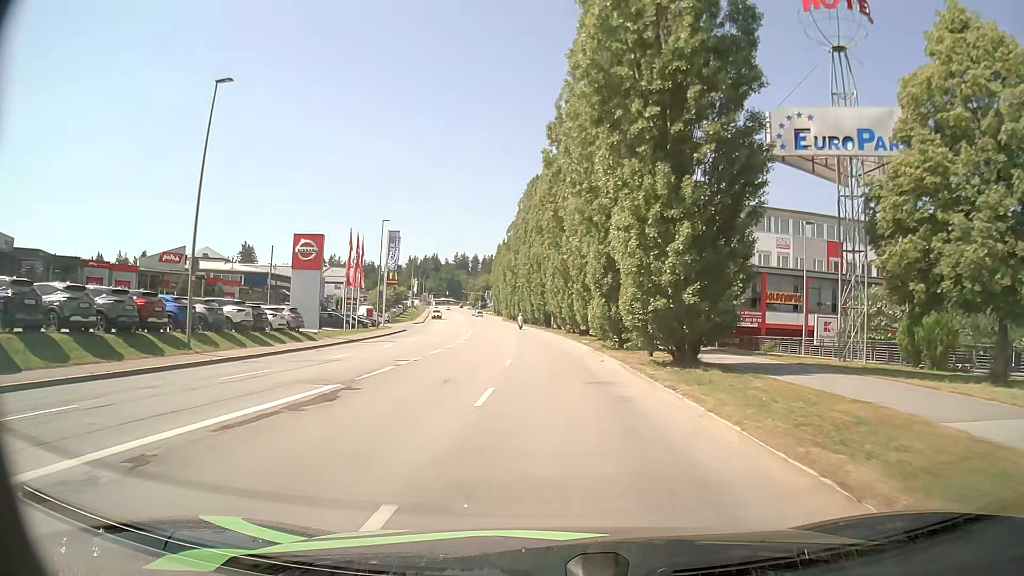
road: tertiary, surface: asphalt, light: Day
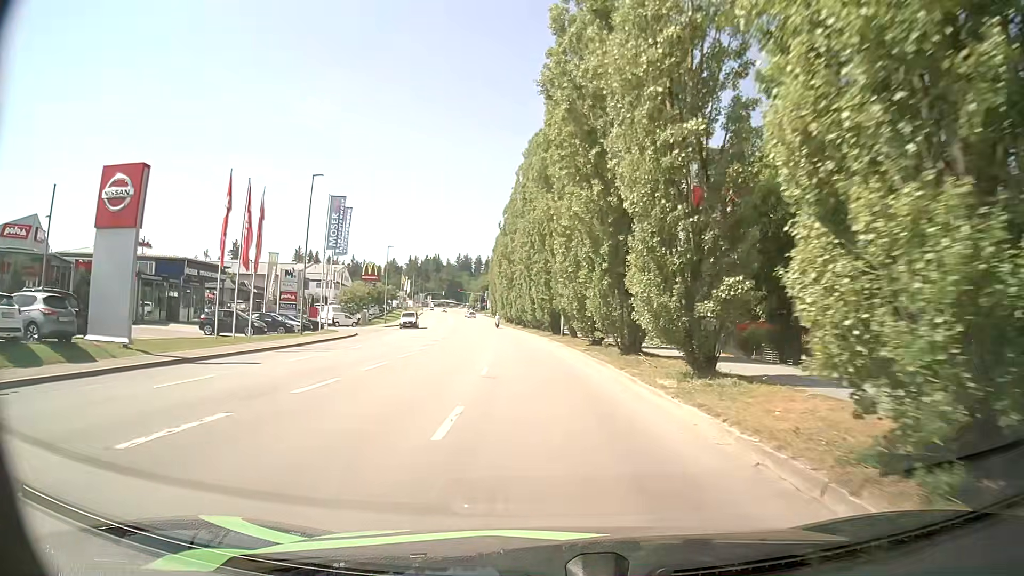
(-0.2, +21.3) m; -1°
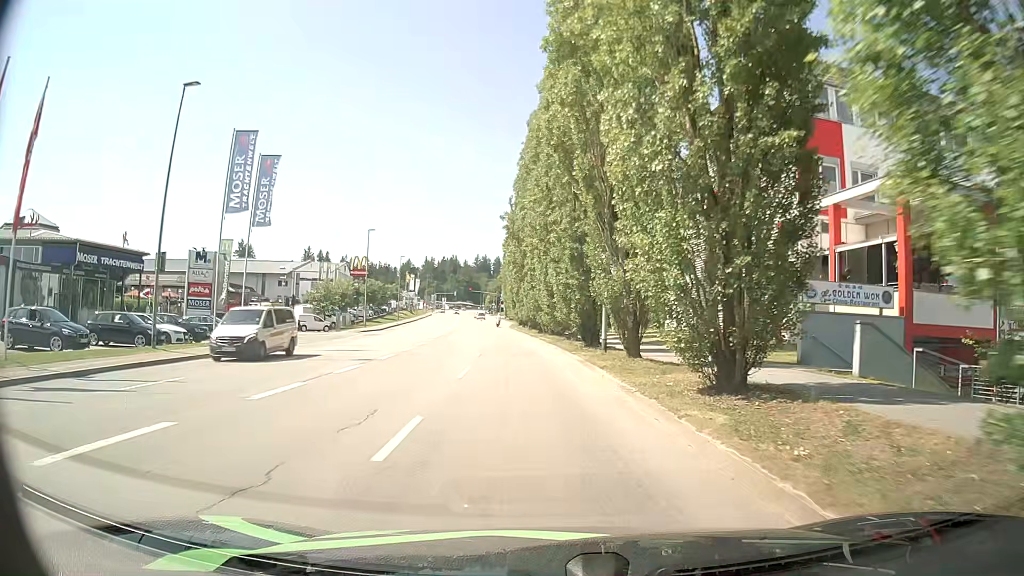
(+0.1, +19.1) m; -1°
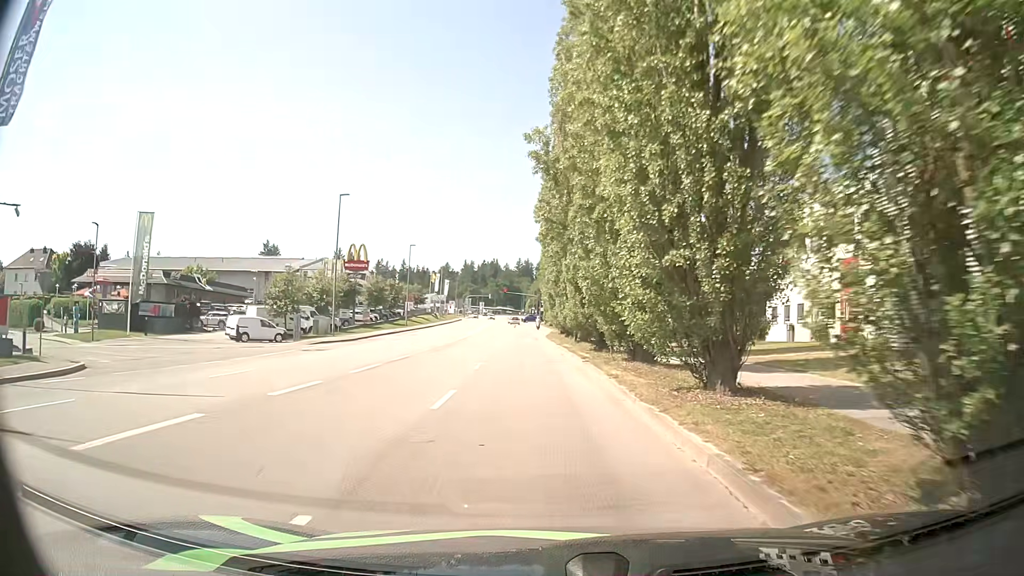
(-0.8, +23.2) m; -4°
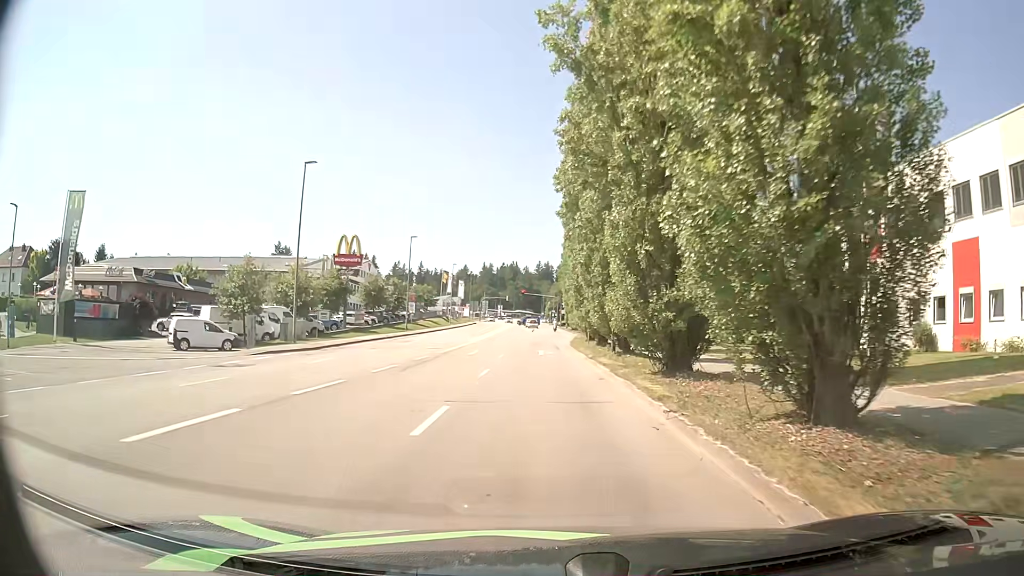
(-0.4, +11.5) m; -2°
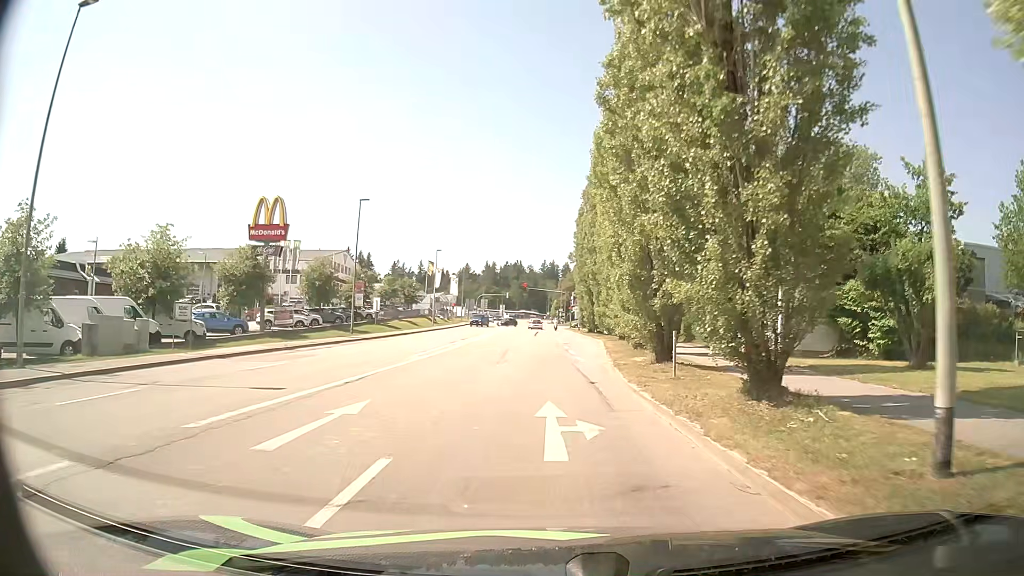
(-0.2, +22.7) m; -1°
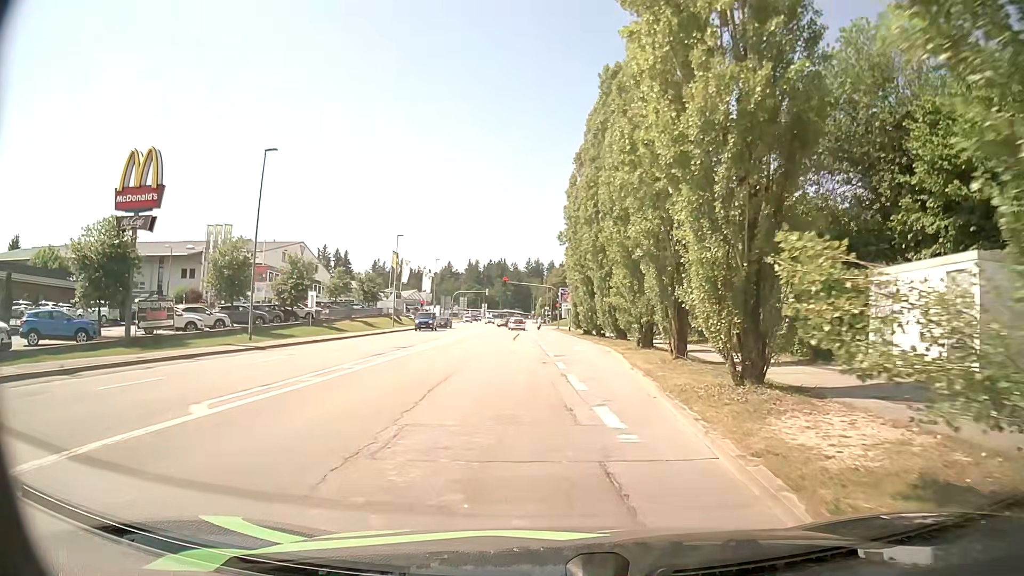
(+0.3, +15.6) m; +2°
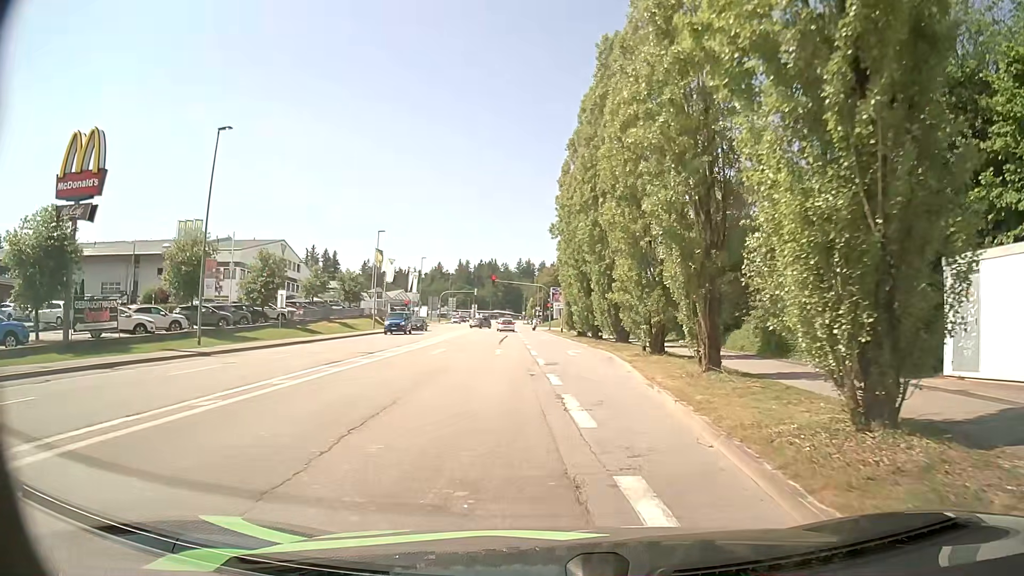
(0.0, +4.7) m; +1°
(0, +10) (0, +20) (0, +30) (0, +40) (-1, +50) (-1, +60) (-2, +70) (-3, +80) (-3, +90) (-1, +100) m
